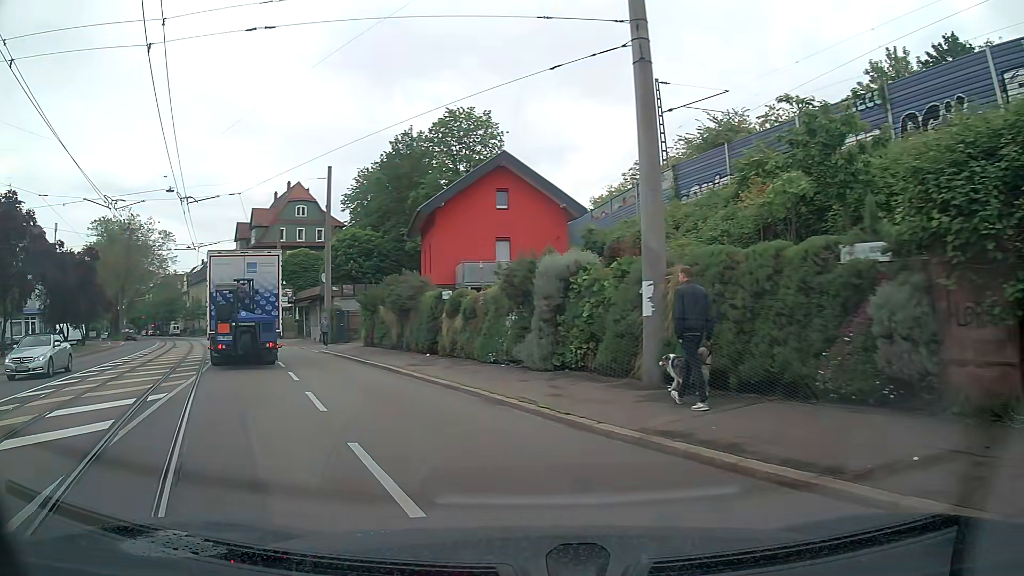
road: primary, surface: asphalt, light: Day
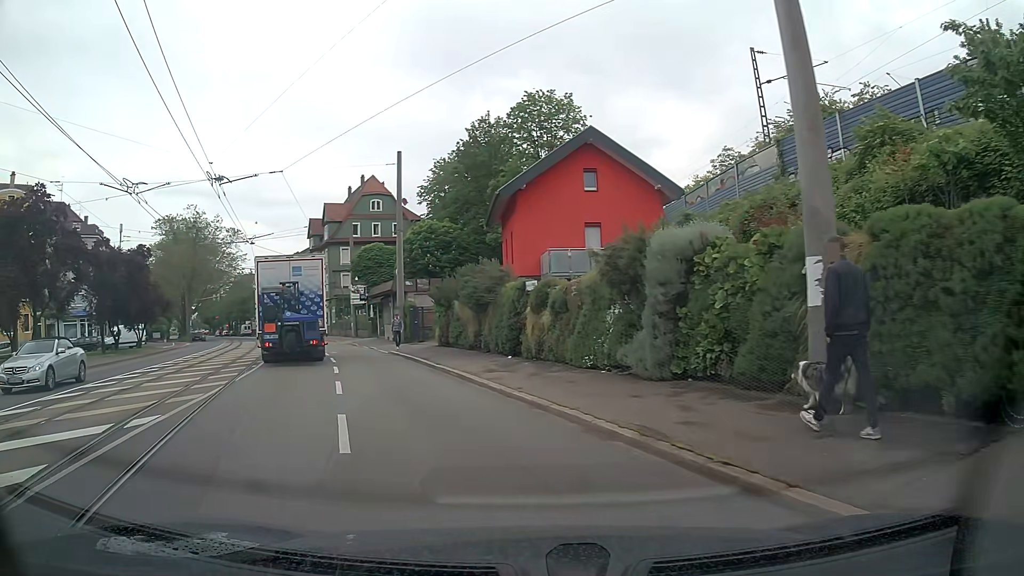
(-0.2, +3.7) m; -6°
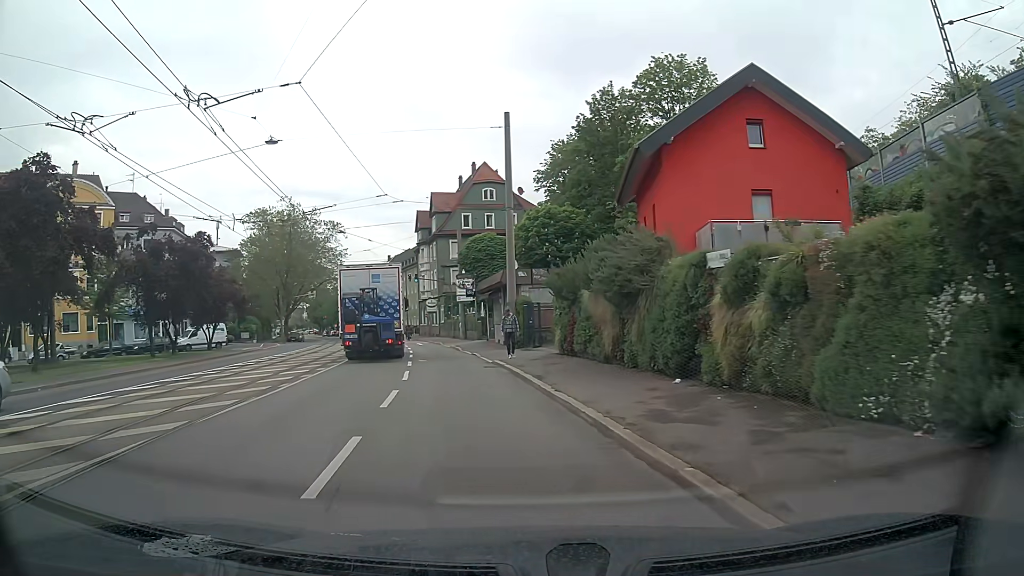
(-0.9, +8.1) m; -11°
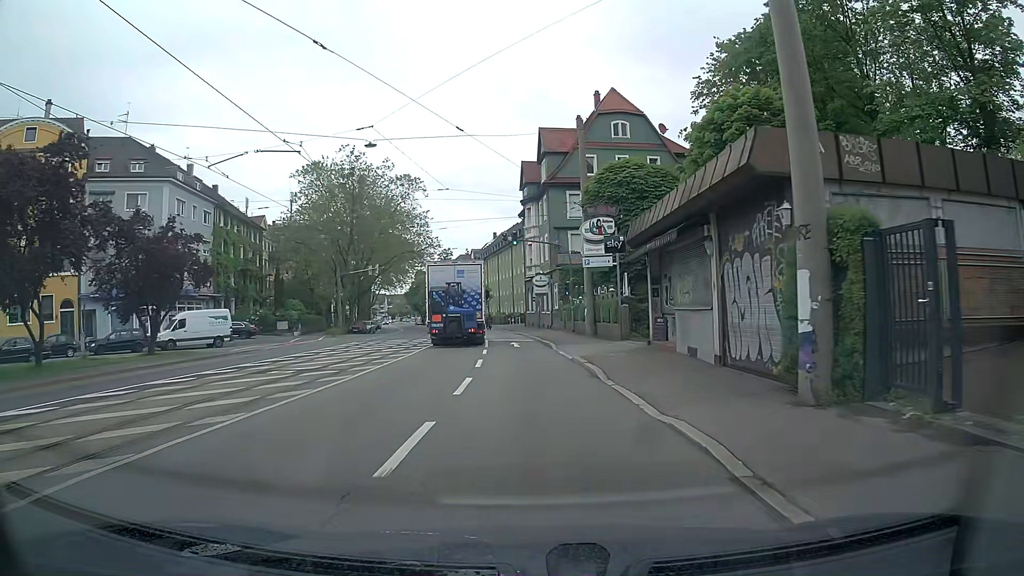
(-2.6, +23.8) m; -9°
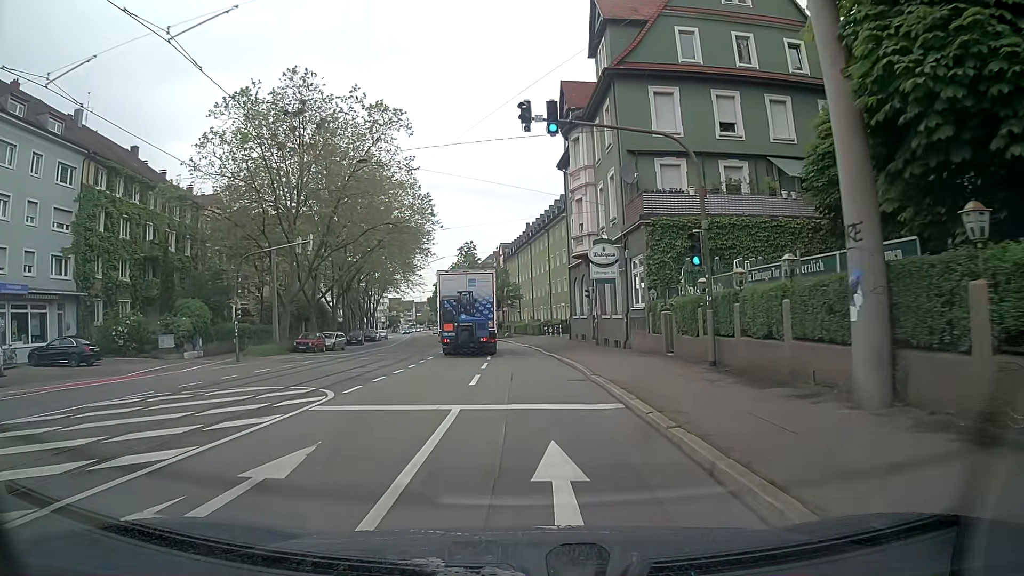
(-0.7, +27.0) m; -3°
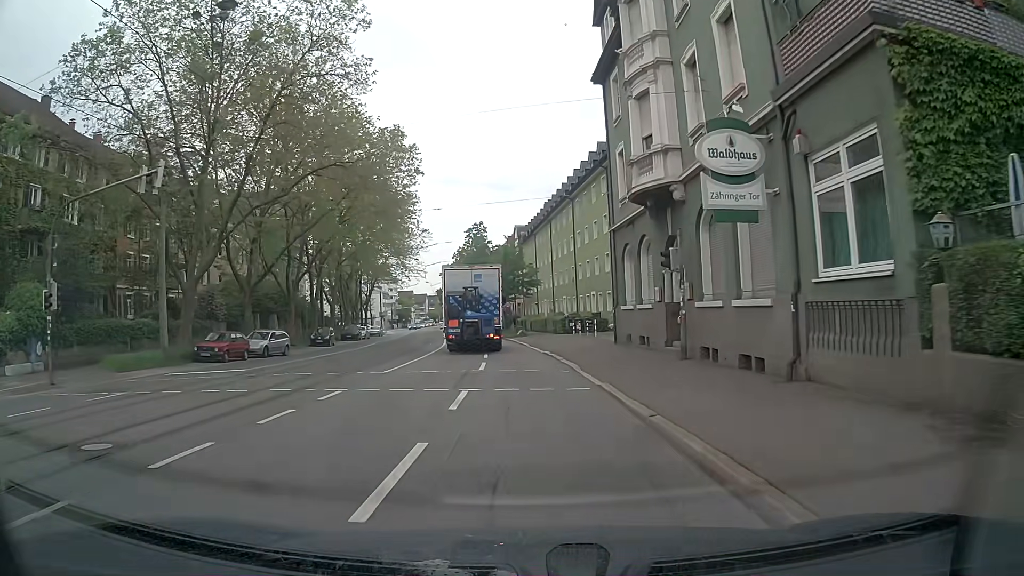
(-0.2, +16.7) m; -2°
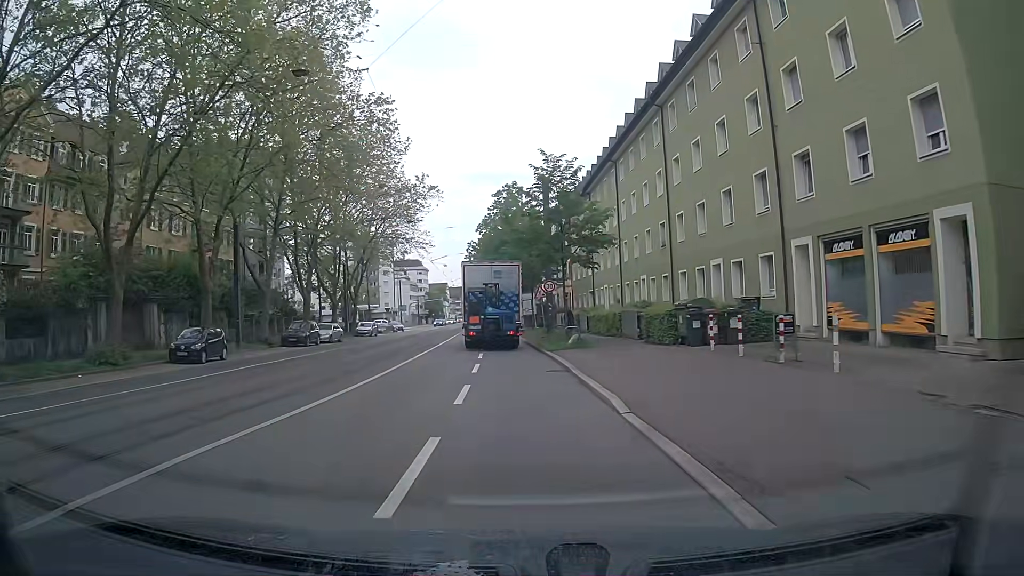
(-0.9, +26.8) m; -5°
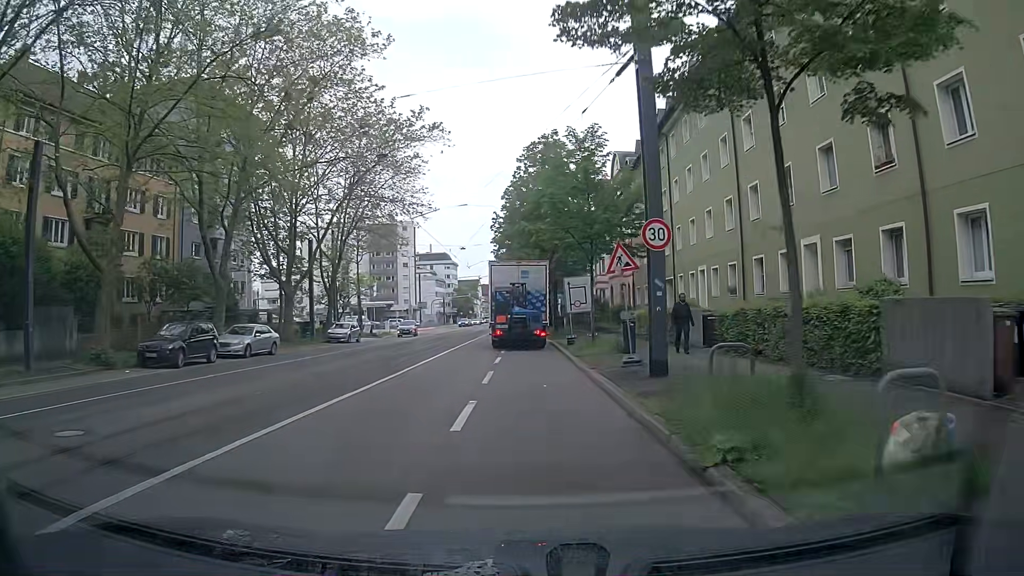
(-0.4, +20.8) m; -1°
(0, +10) (0, +20) (0, +30) (-1, +40) (-1, +50) (-1, +60) (-1, +70) (-2, +80) (-2, +90) (-2, +100) m
